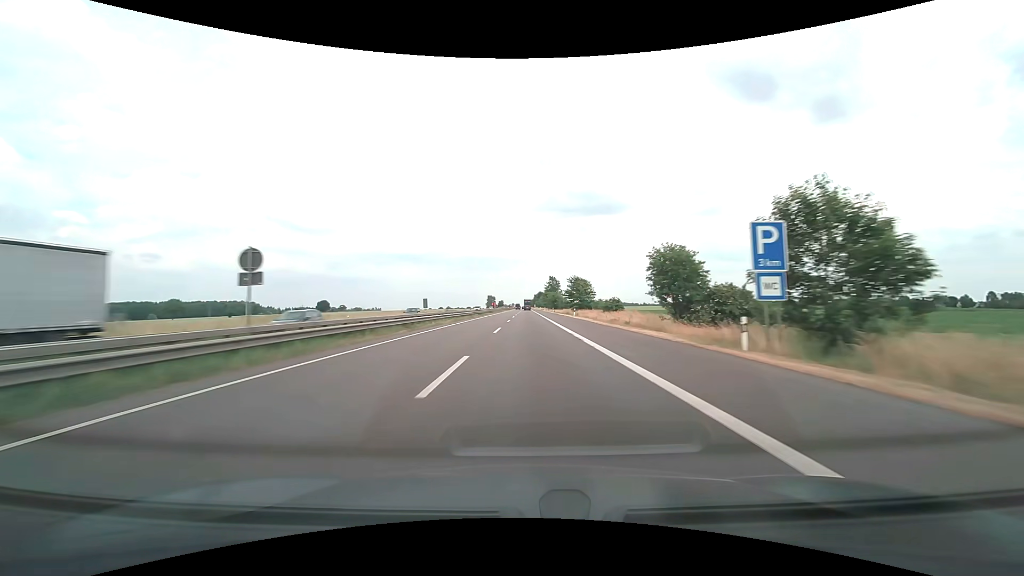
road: motorway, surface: asphalt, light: Day
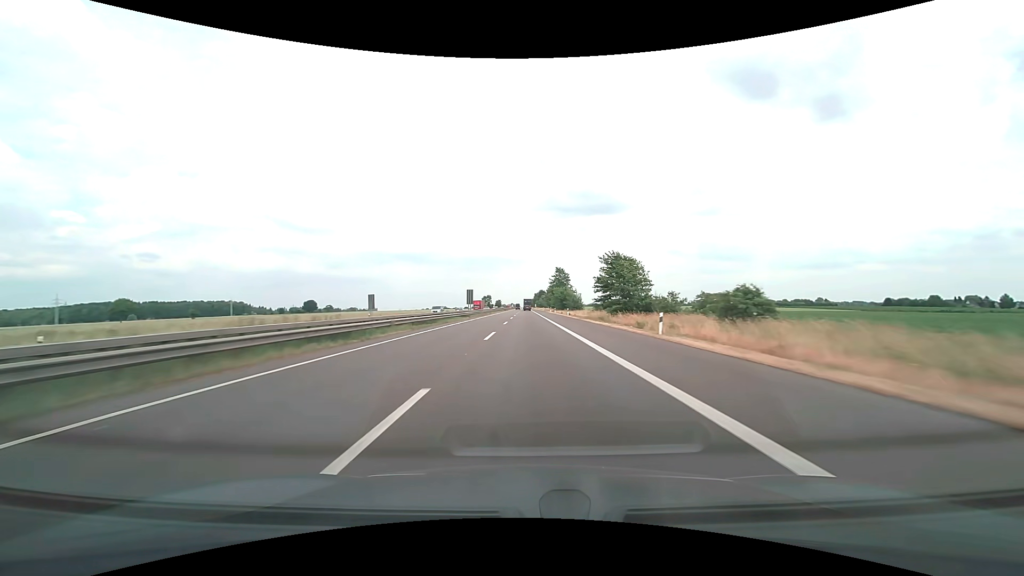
(0.0, +41.3) m; 0°
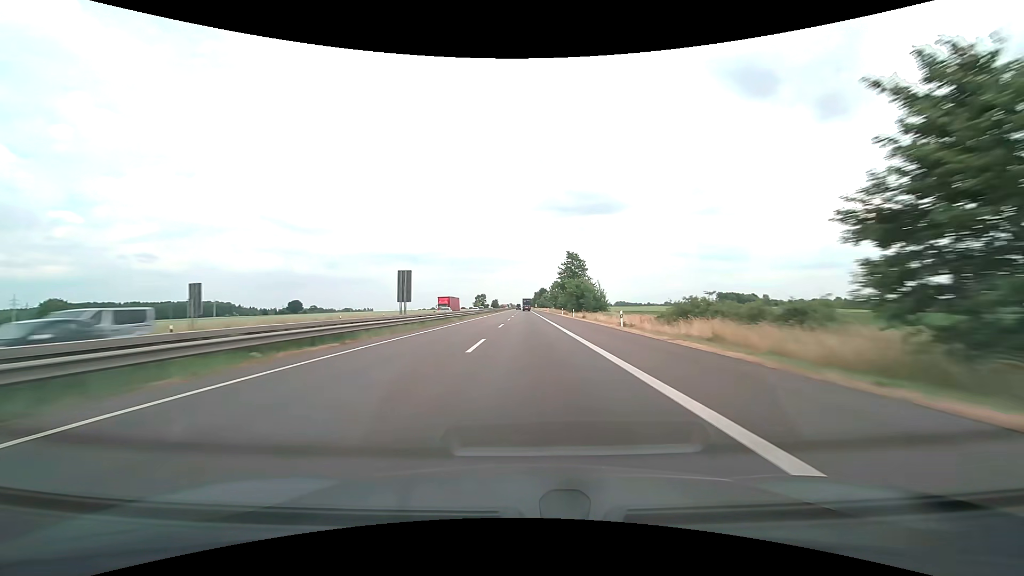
(0.0, +41.3) m; 0°
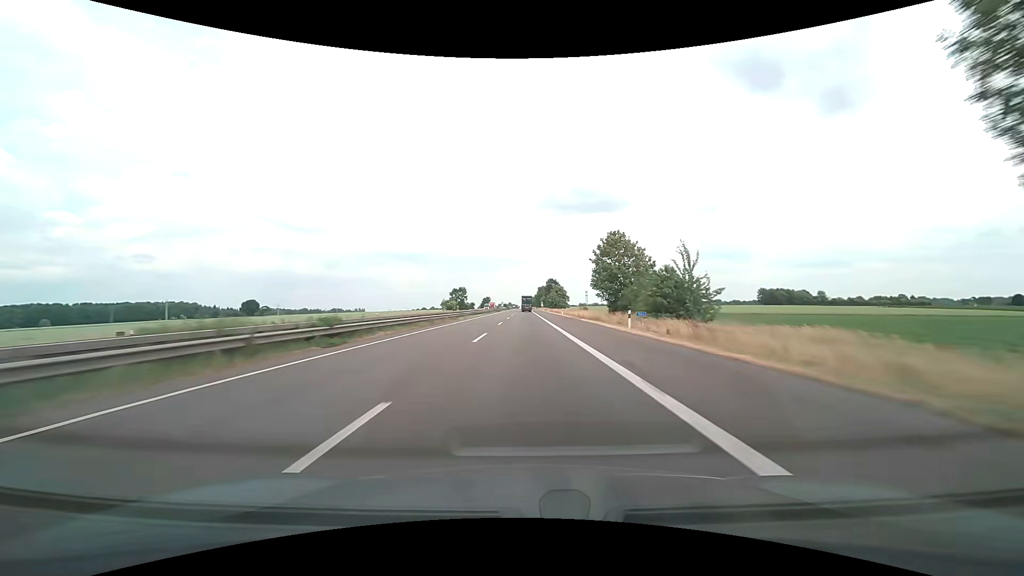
(+0.1, +103.3) m; 0°
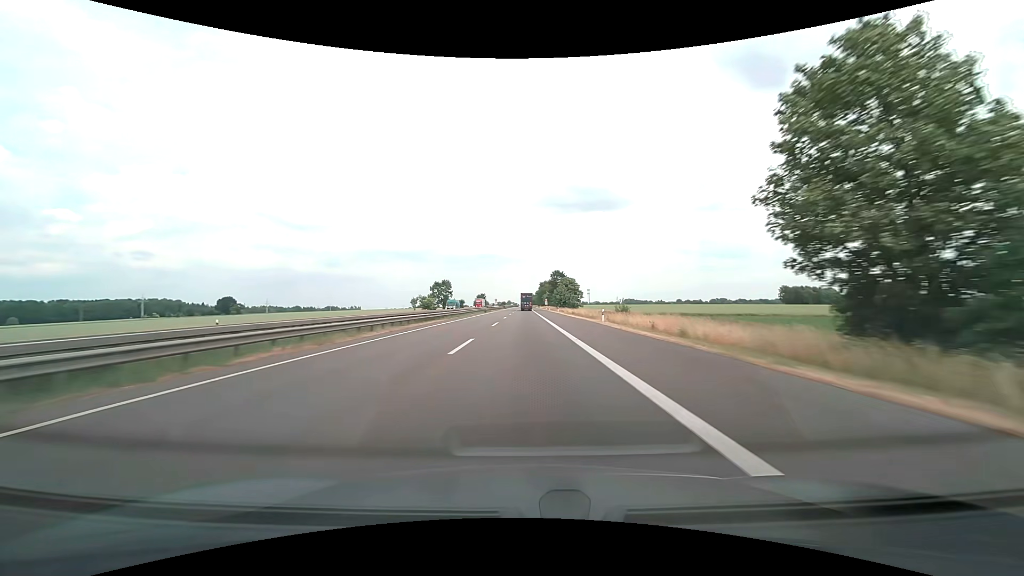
(0.0, +41.1) m; 0°
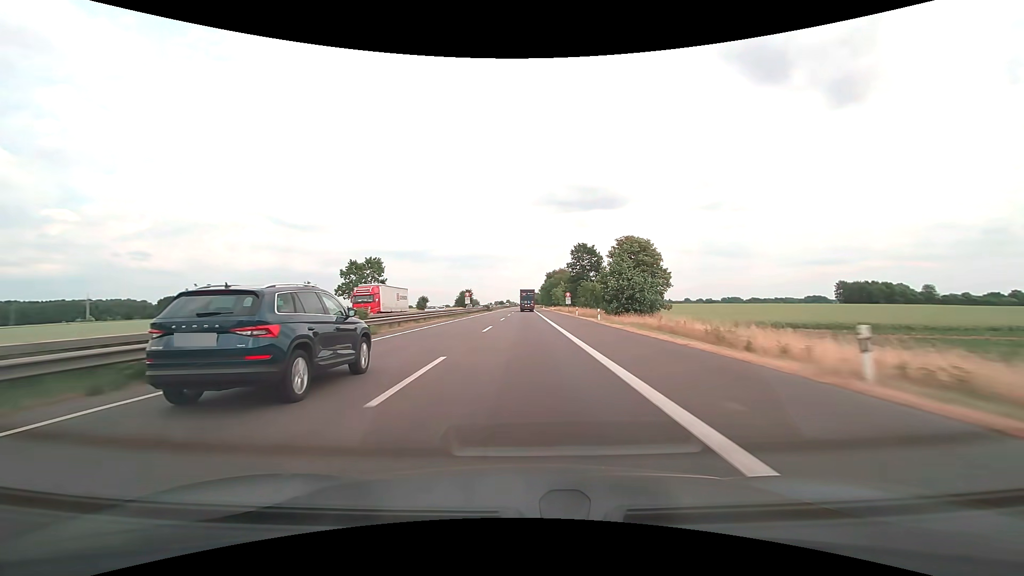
(-0.2, +78.1) m; 0°
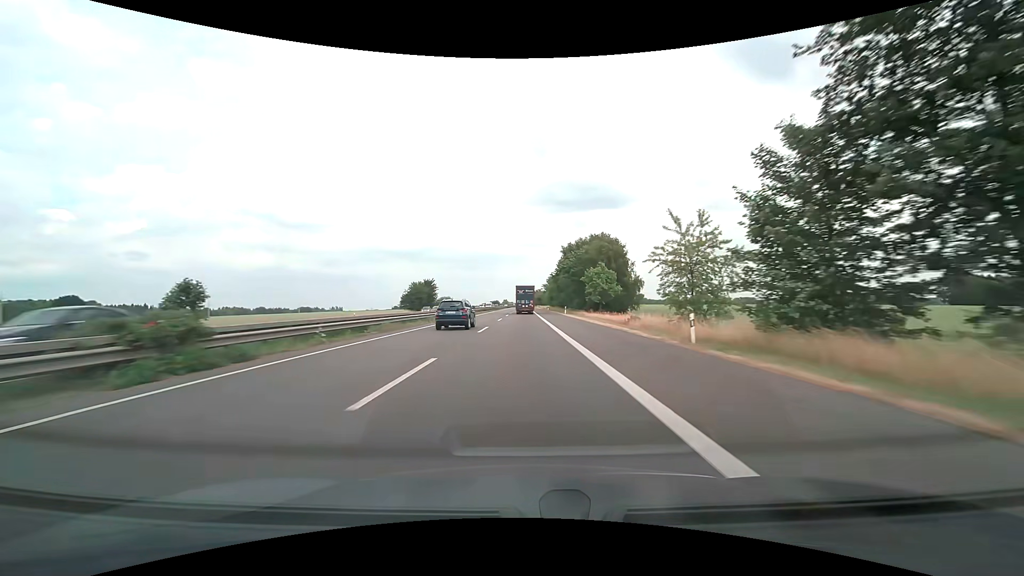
(+0.2, +89.0) m; 0°
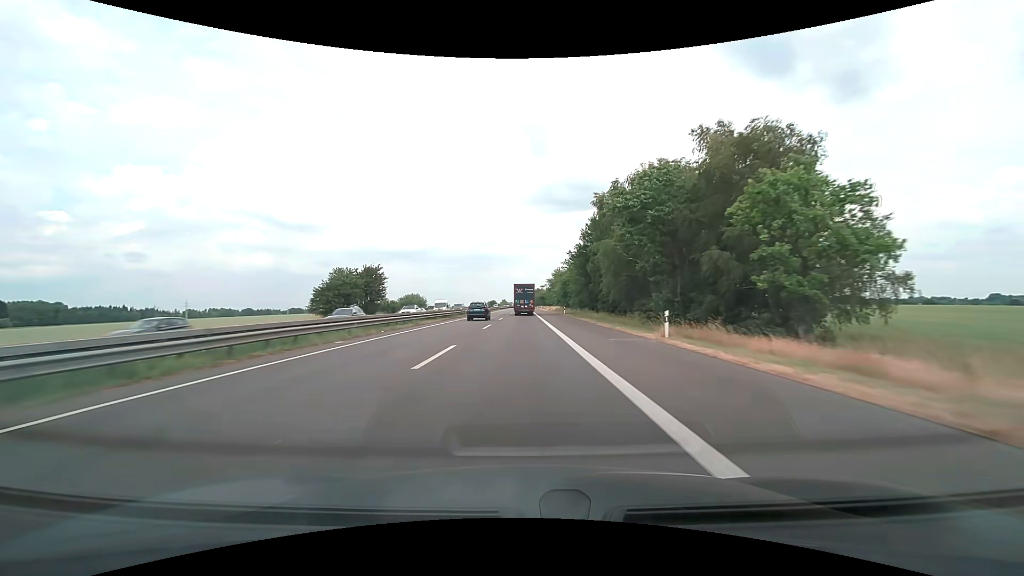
(0.0, +49.2) m; 0°
(0, +10) (0, +20) (0, +30) (0, +40) (0, +50) (0, +60) (0, +70) (0, +80) (0, +90) (0, +100) m
